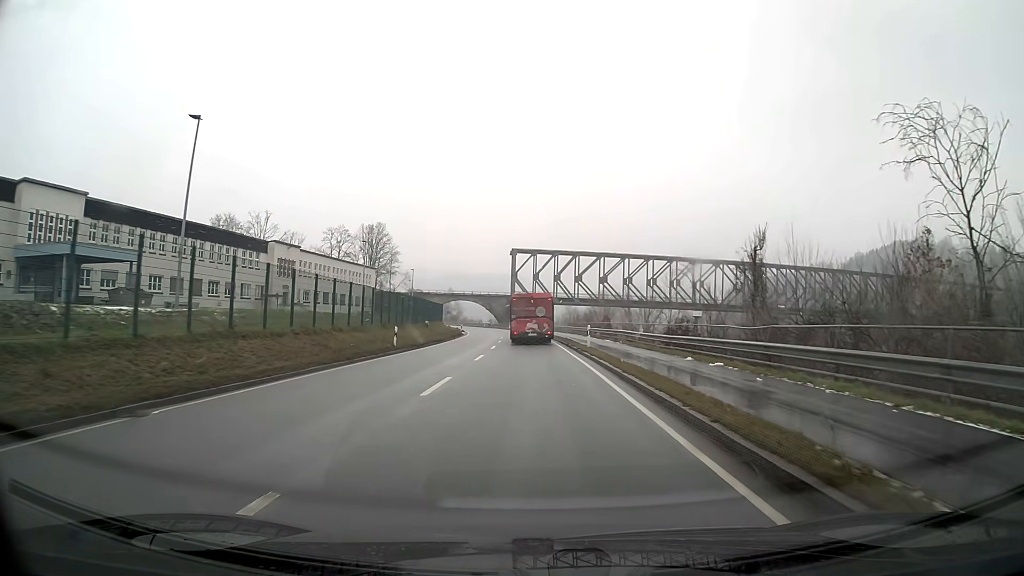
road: primary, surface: asphalt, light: Day
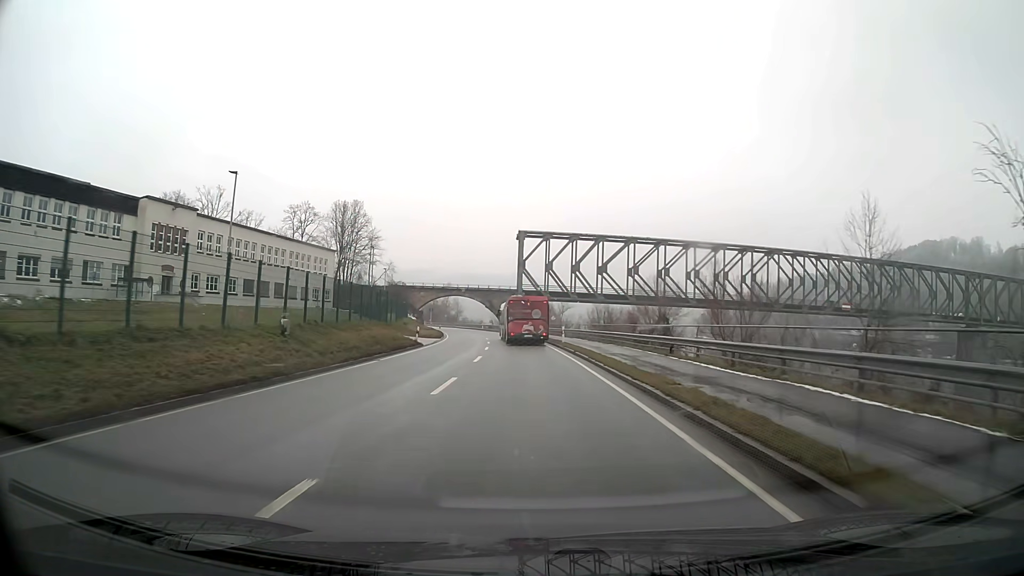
(-0.2, +33.5) m; -1°
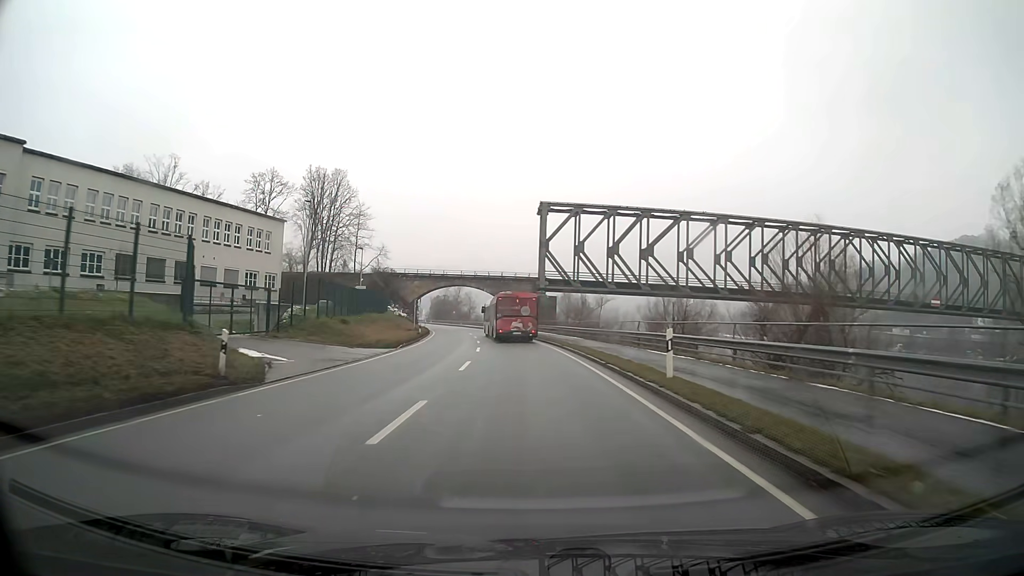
(-0.4, +28.3) m; -2°
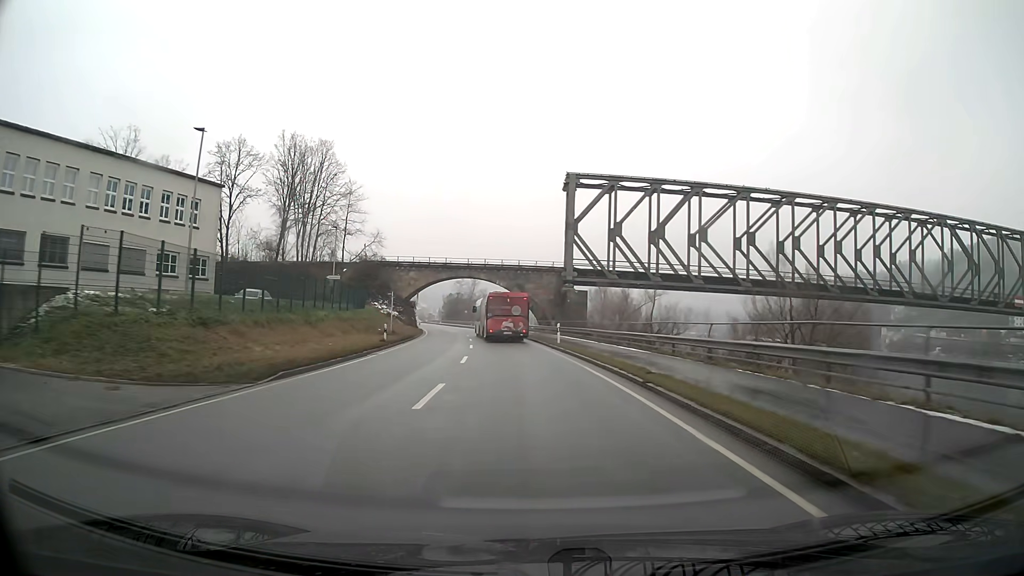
(-0.3, +19.7) m; -2°
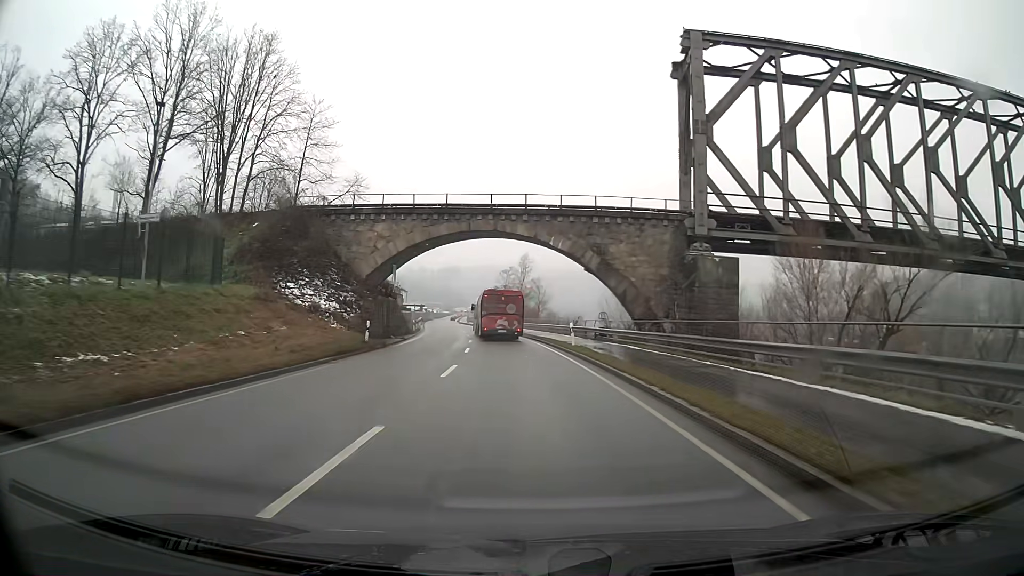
(-1.8, +39.9) m; -5°
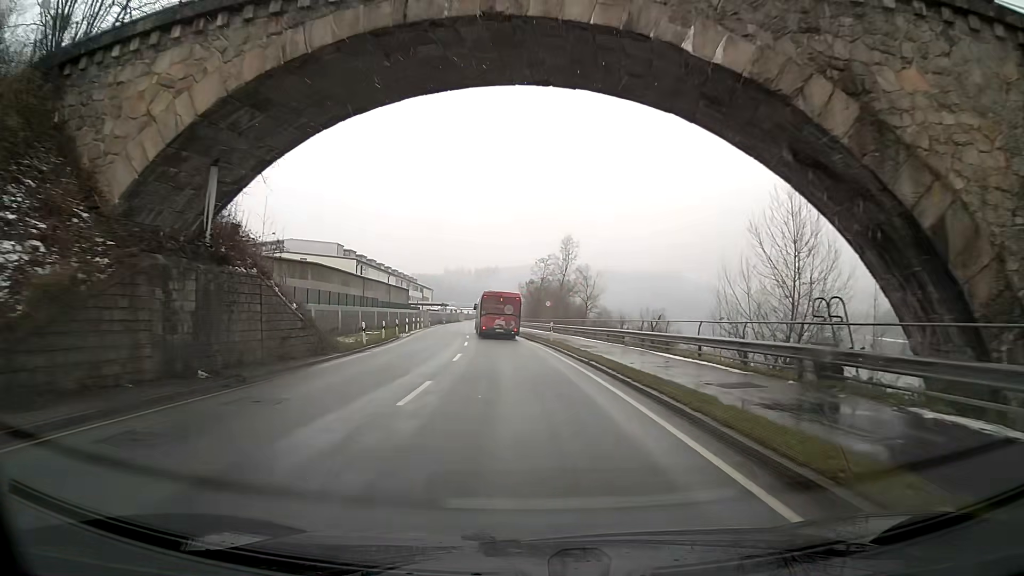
(-0.8, +27.5) m; -4°
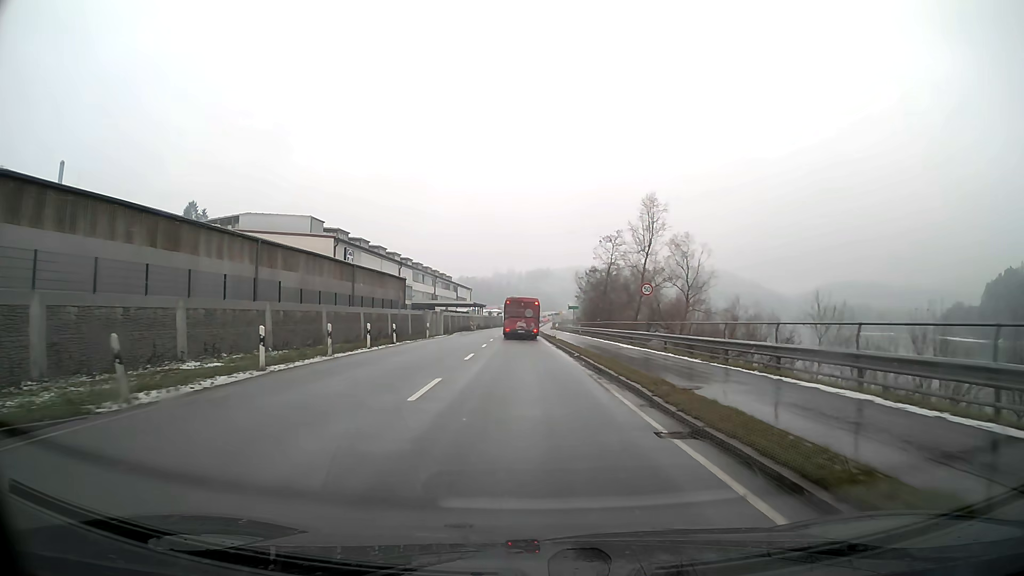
(-1.6, +33.2) m; -4°
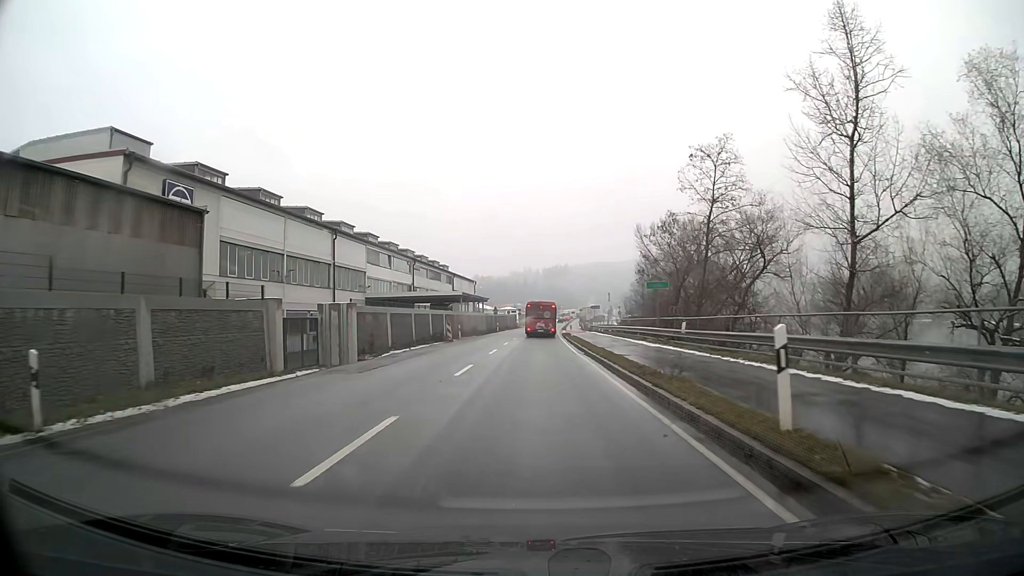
(-0.7, +39.1) m; -1°
(0, +10) (0, +20) (0, +30) (0, +40) (0, +50) (+1, +60) (+1, +70) (+1, +80) (+2, +90) (+2, +100) m
